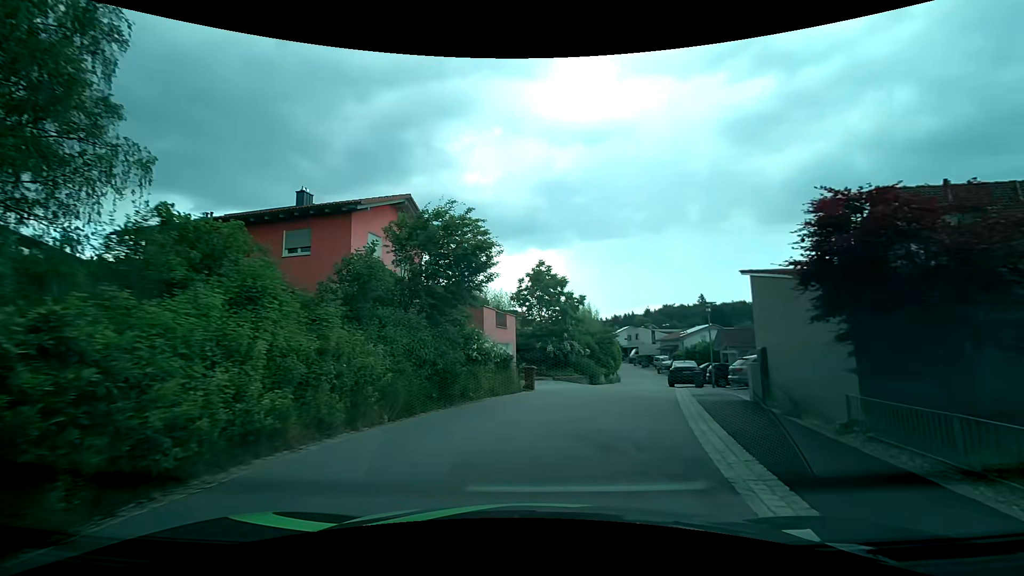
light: Day
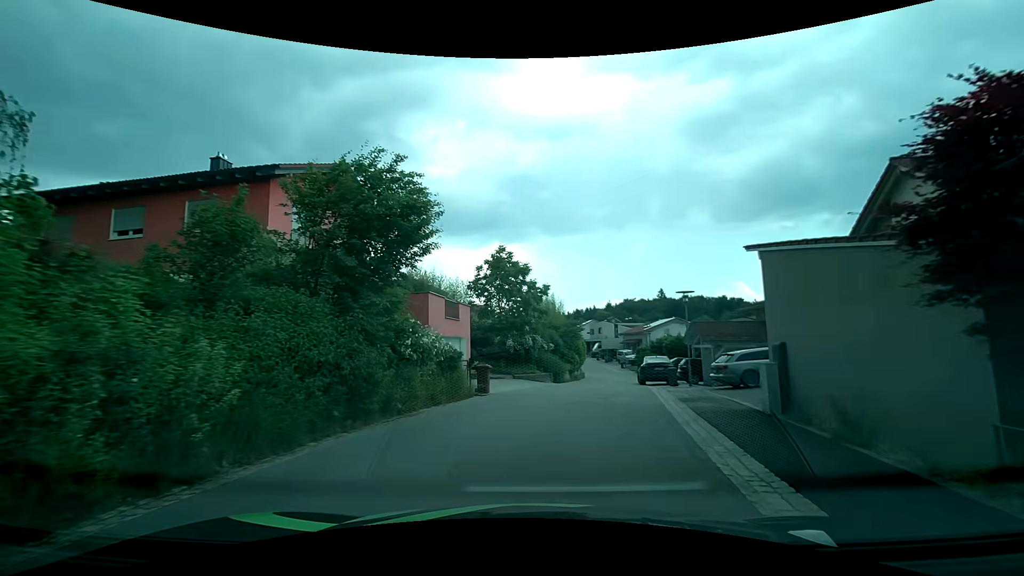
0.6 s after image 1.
(+0.2, +3.4) m; +5°
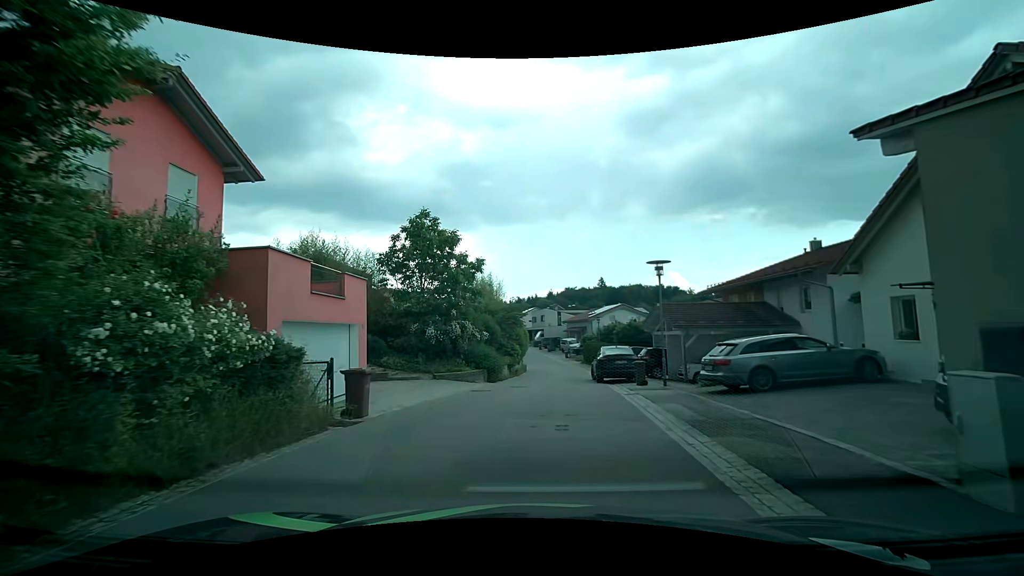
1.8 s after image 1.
(+0.4, +6.6) m; +6°
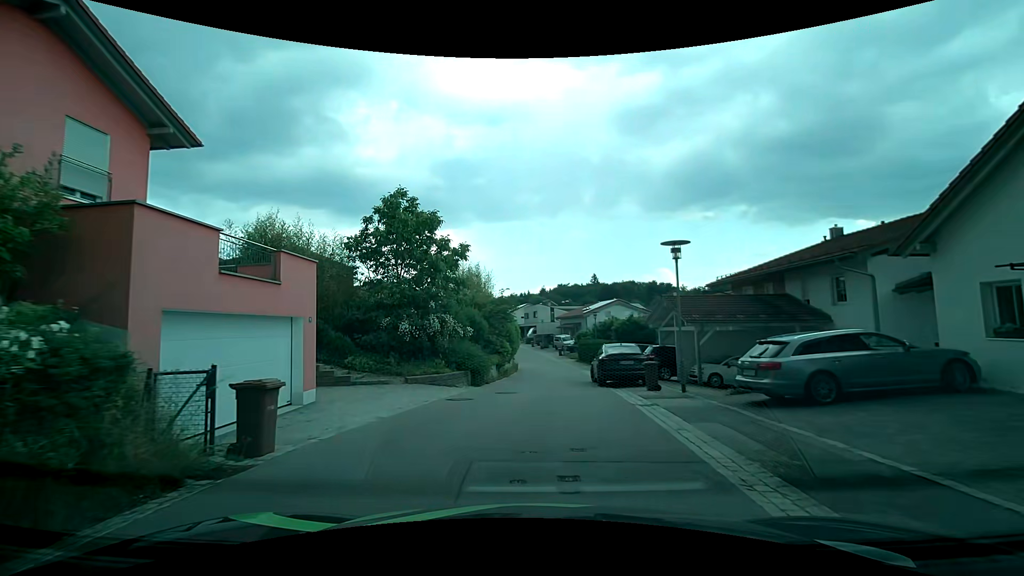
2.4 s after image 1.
(0.0, +3.2) m; +1°
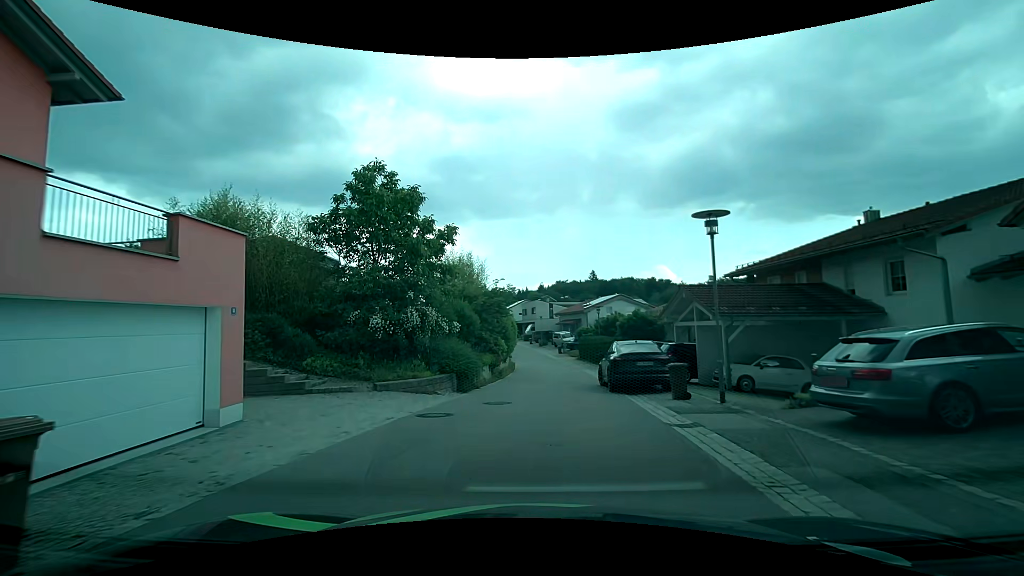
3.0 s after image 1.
(0.0, +3.2) m; 0°
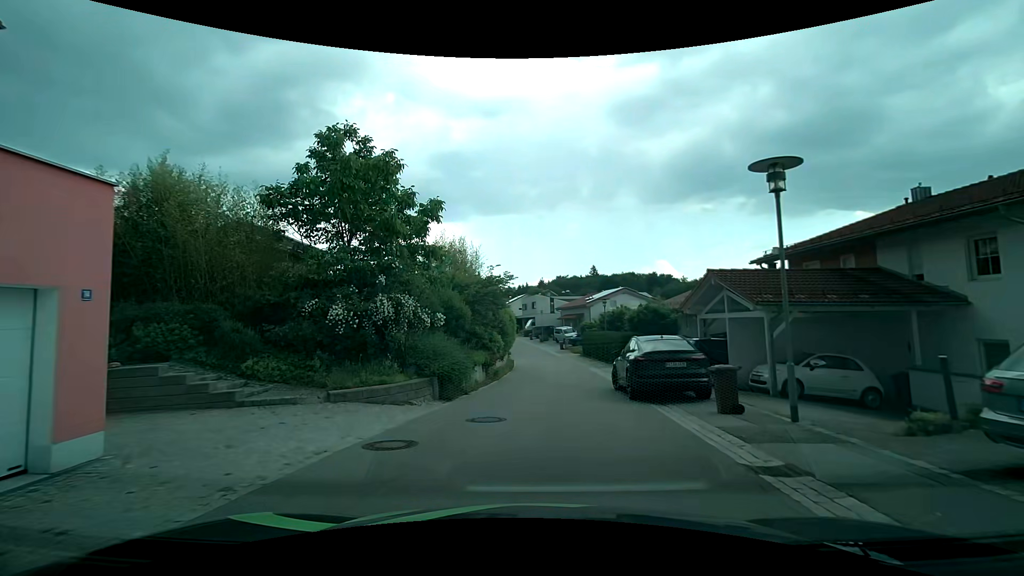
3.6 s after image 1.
(0.0, +3.2) m; -1°
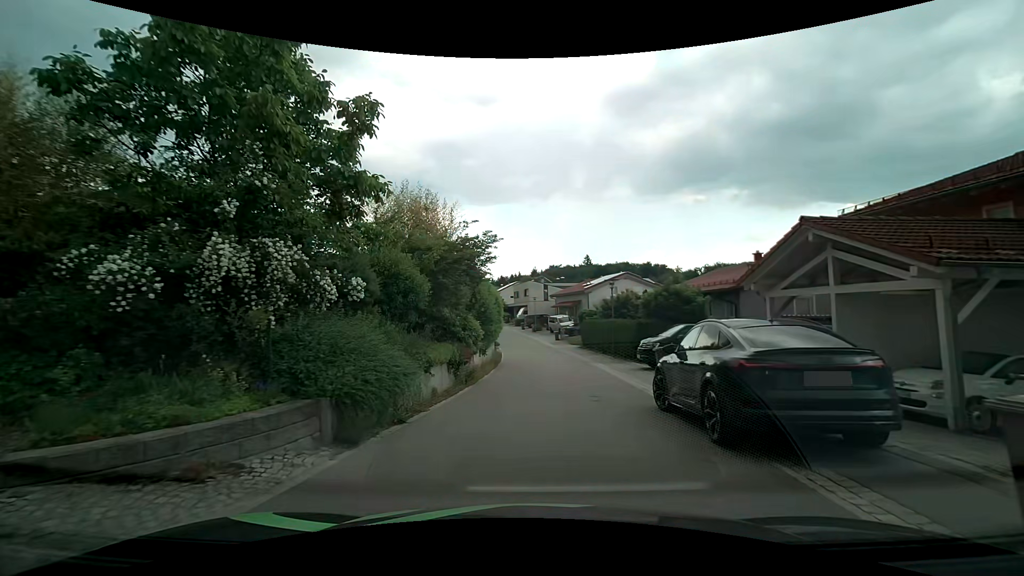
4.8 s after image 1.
(+0.1, +6.4) m; +1°
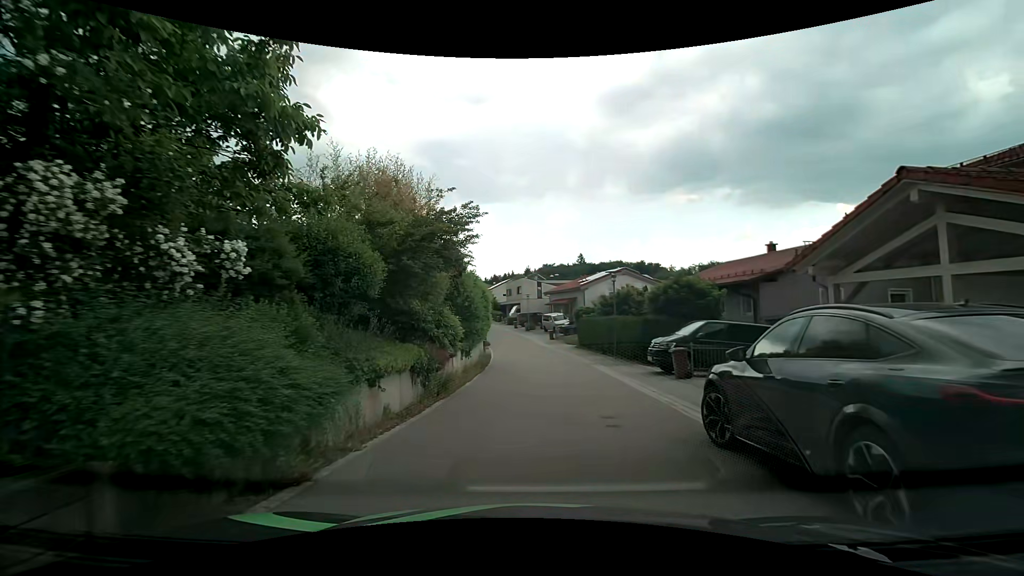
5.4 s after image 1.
(0.0, +3.2) m; +2°
(0, +10) (+1, +20) (+1, +30) (0, +40) (-1, +50) (-3, +60) (-6, +69) (-8, +79) (-11, +89) (-13, +98) m
